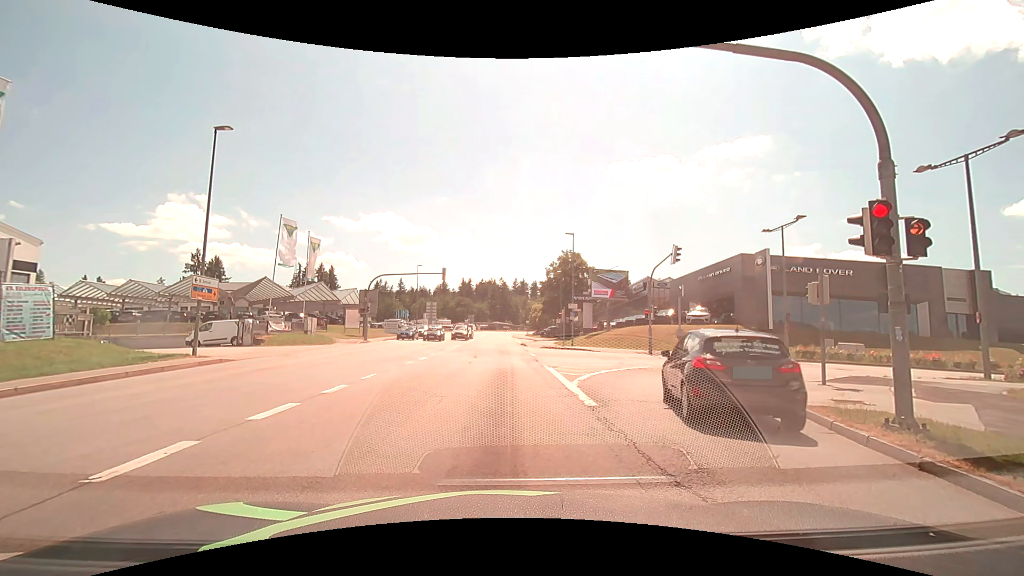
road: tertiary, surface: asphalt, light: Day
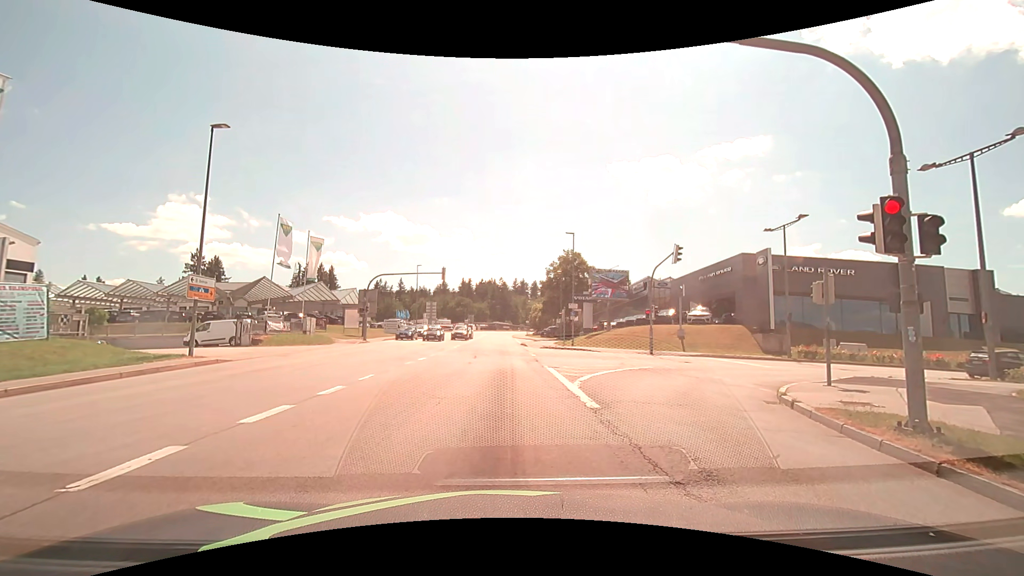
(0.0, +0.2) m; 0°
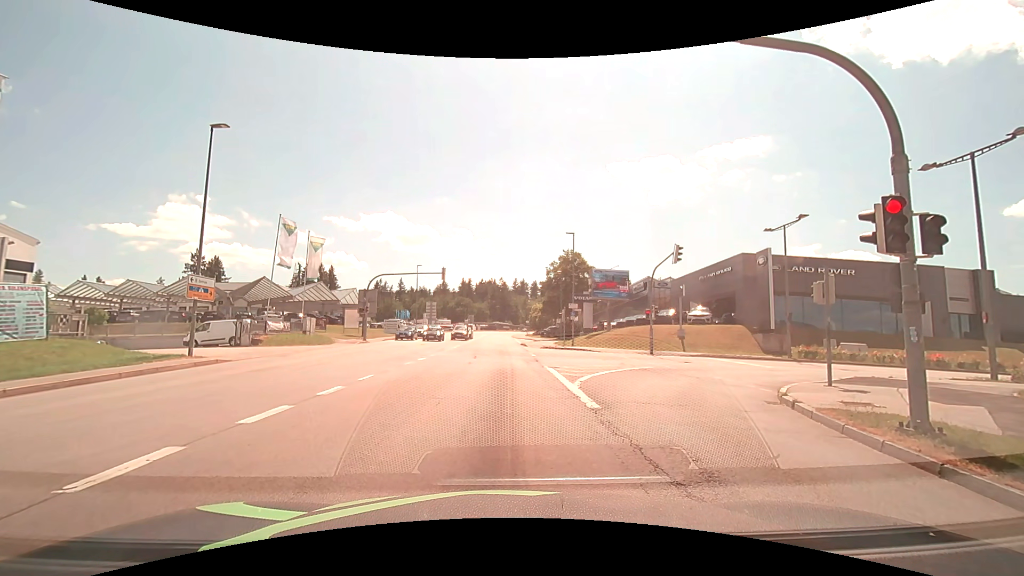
(0.0, 0.0) m; 0°
